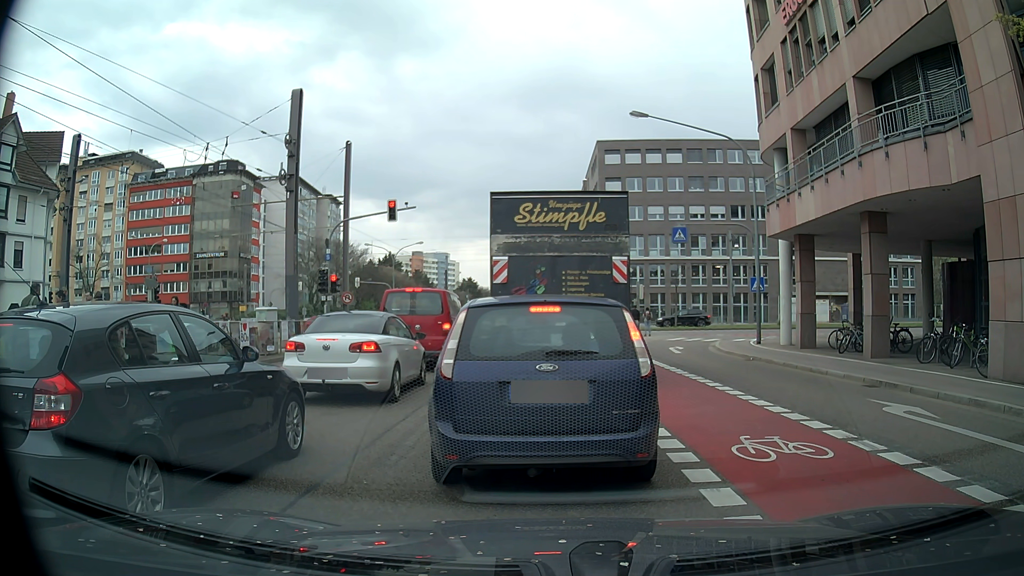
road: secondary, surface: asphalt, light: Day
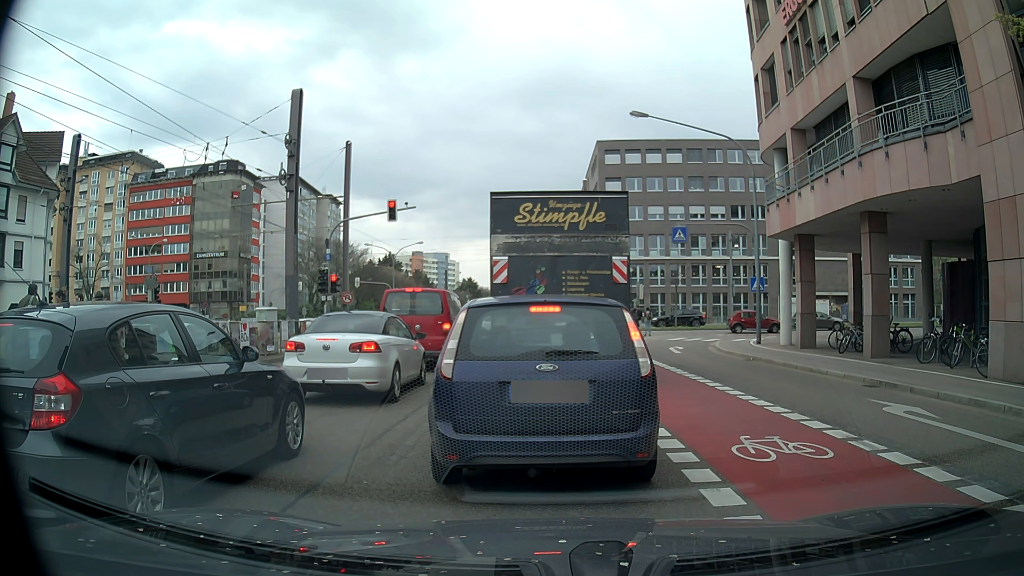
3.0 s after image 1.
(0.0, 0.0) m; 0°
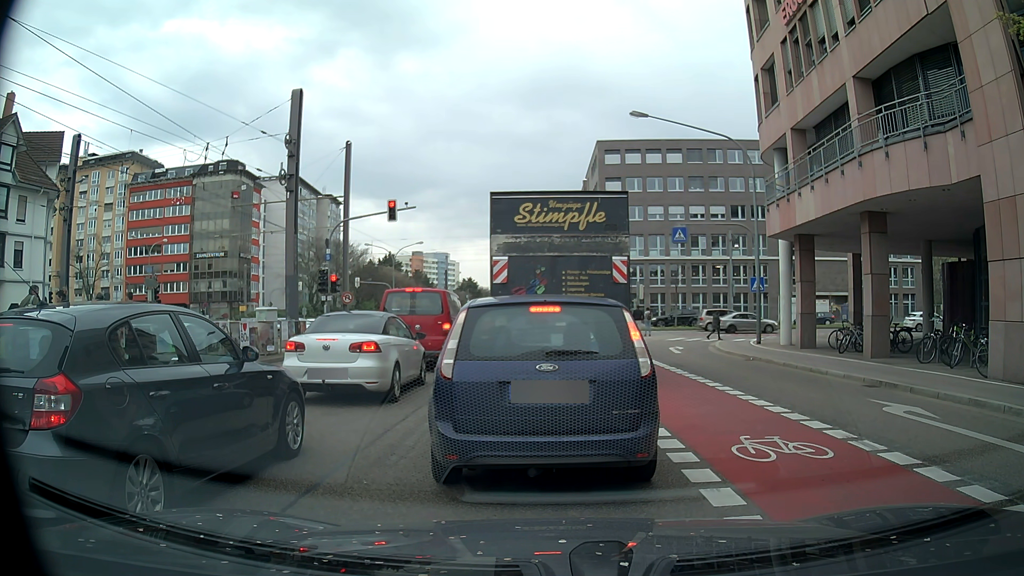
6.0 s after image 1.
(0.0, 0.0) m; 0°
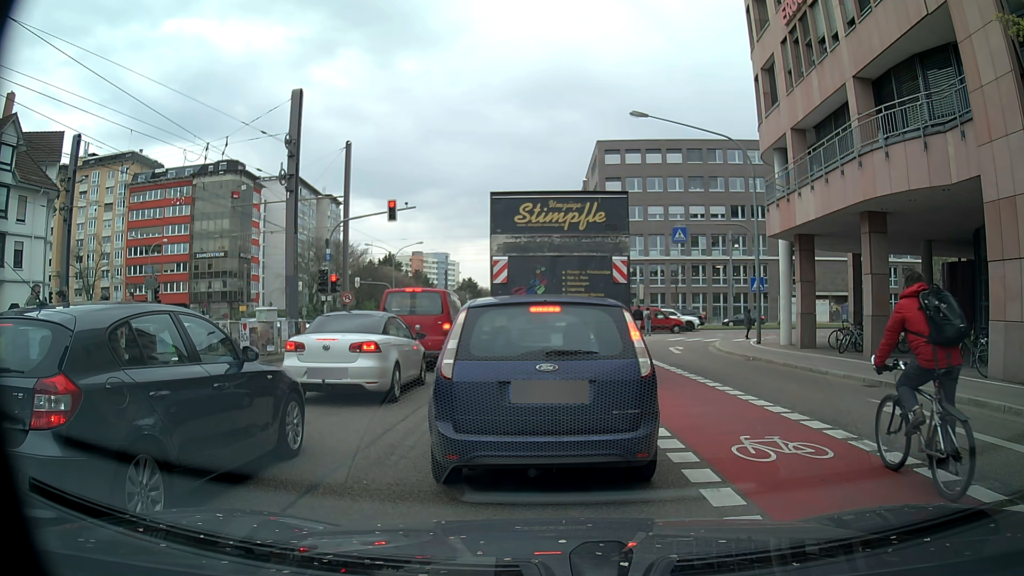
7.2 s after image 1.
(0.0, 0.0) m; 0°
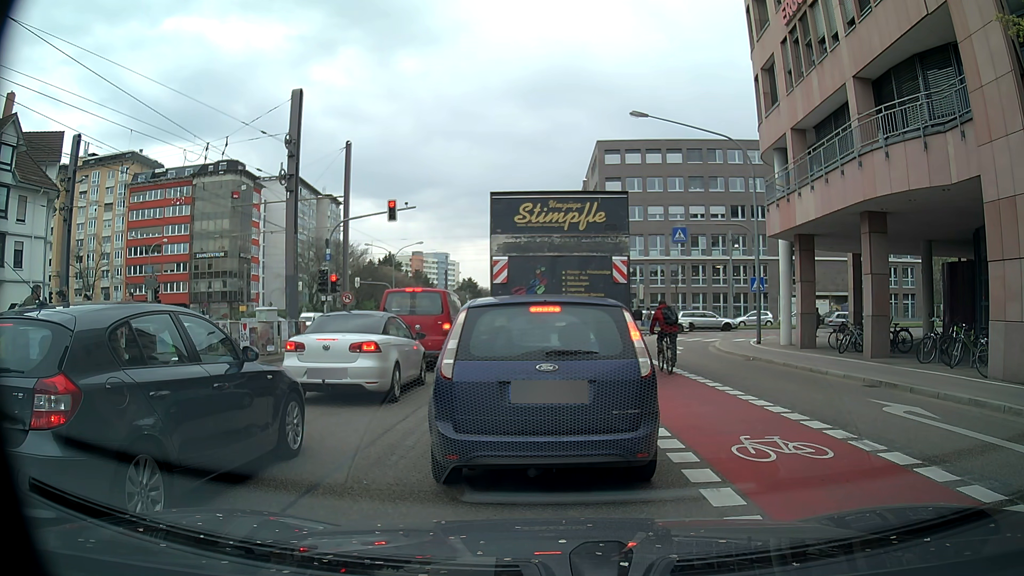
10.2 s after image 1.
(0.0, 0.0) m; 0°
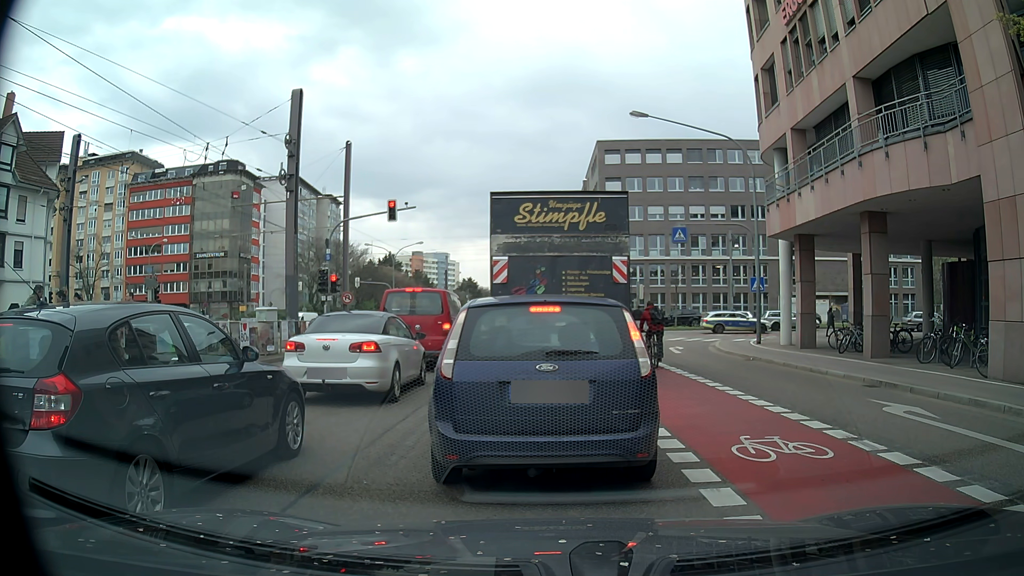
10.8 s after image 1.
(0.0, 0.0) m; 0°
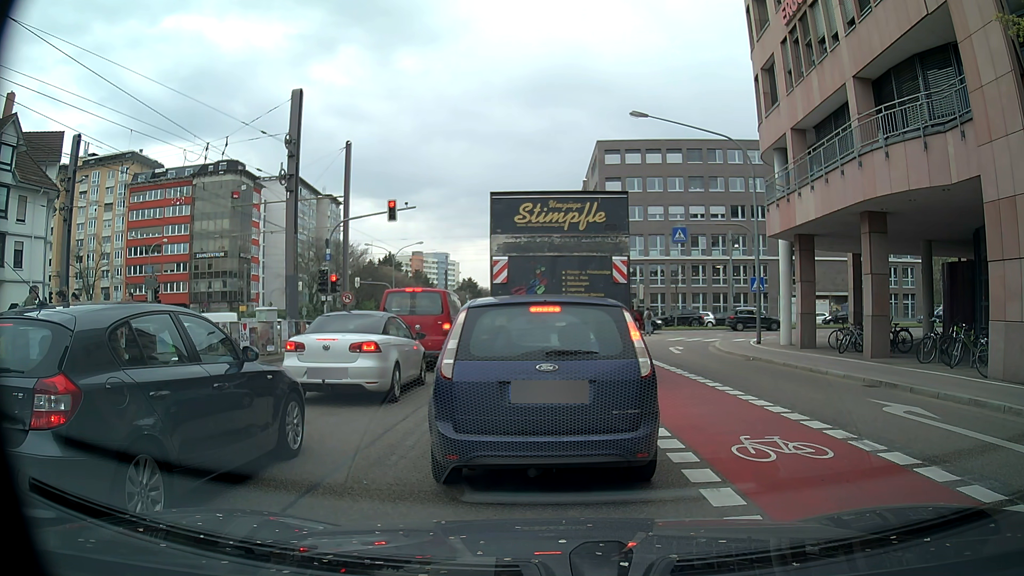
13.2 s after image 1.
(0.0, 0.0) m; 0°
